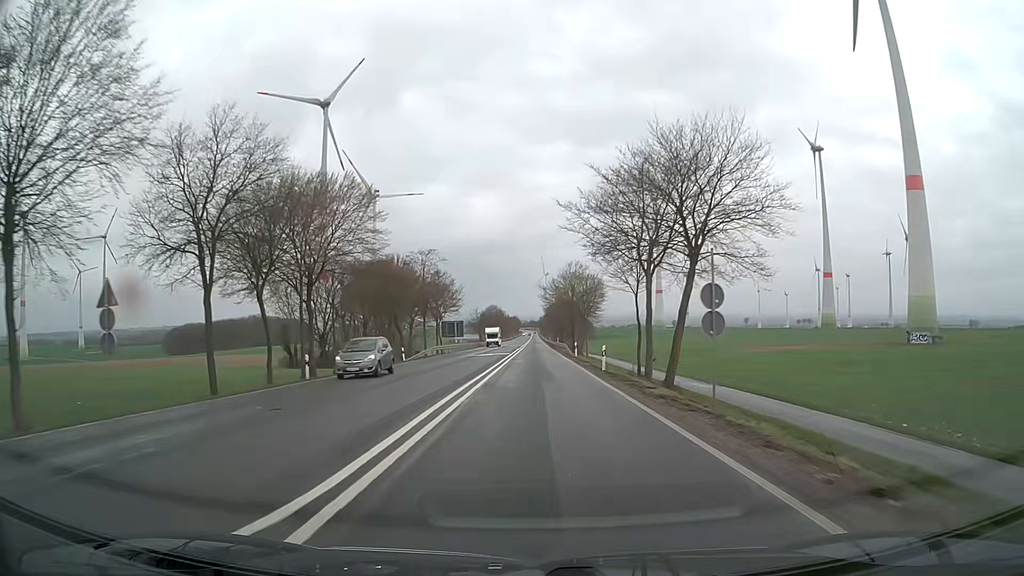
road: primary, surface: asphalt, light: Day
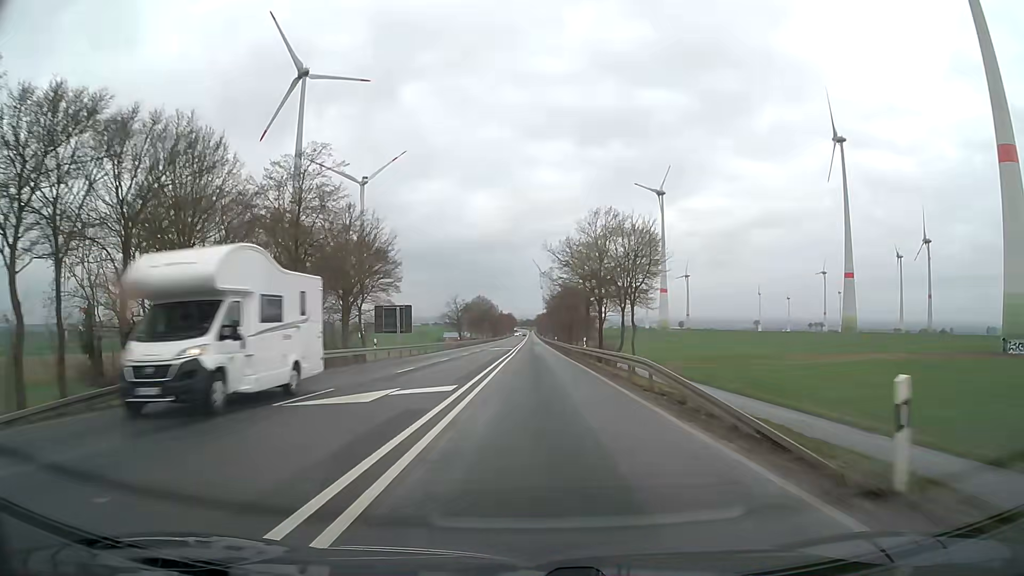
(0.0, +43.1) m; 0°
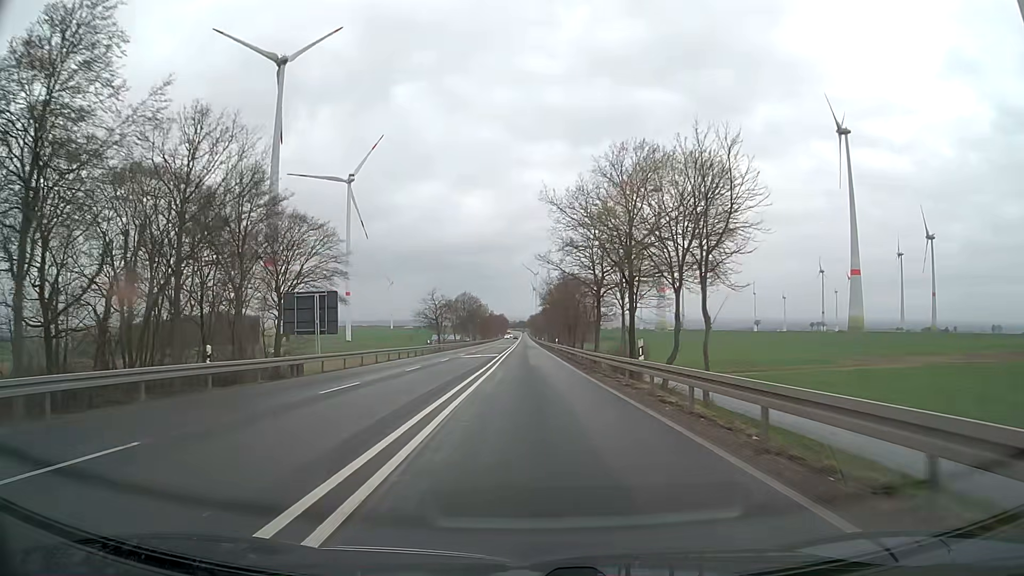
(+0.1, +21.5) m; +1°
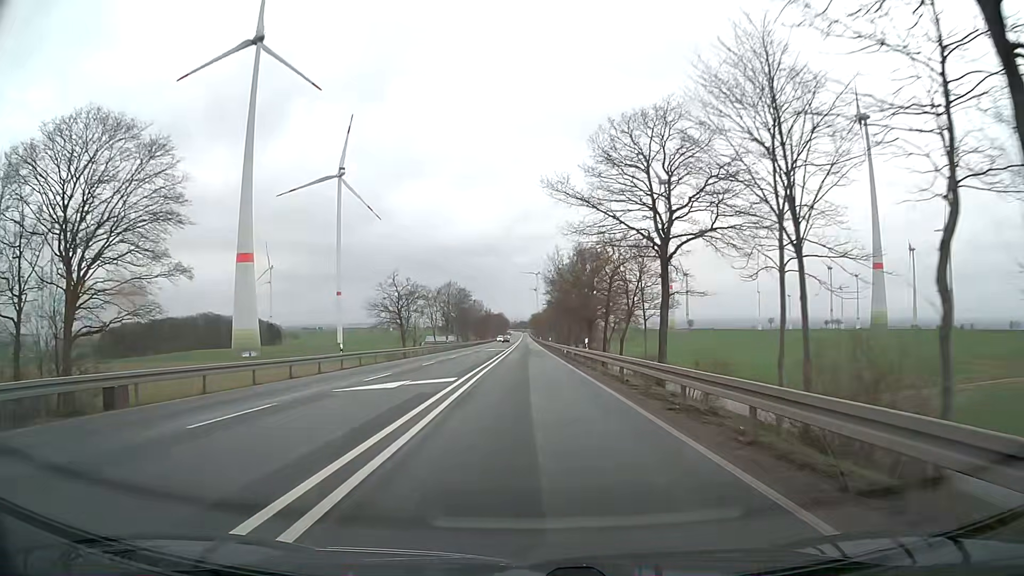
(-0.2, +32.2) m; 0°
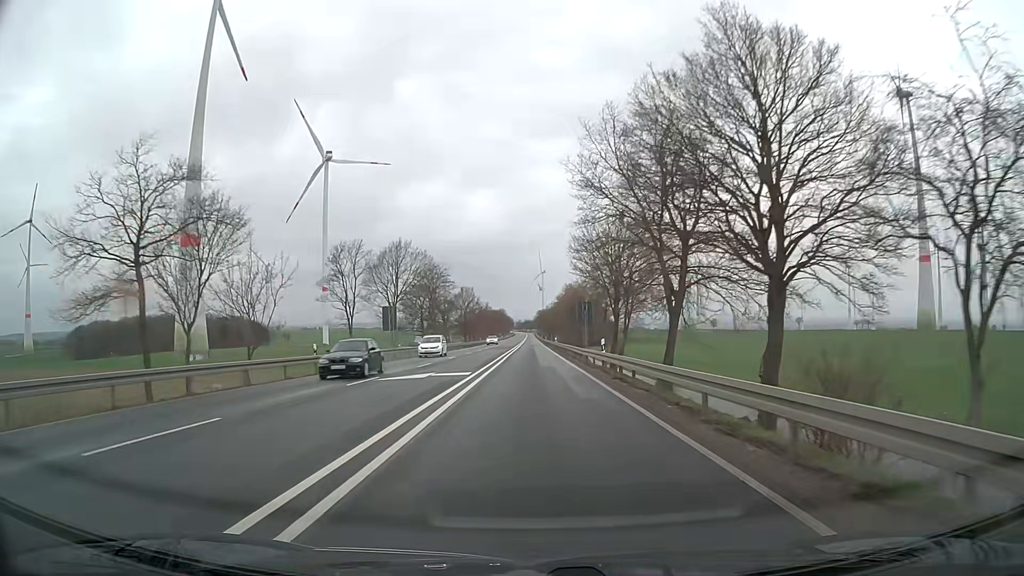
(-0.2, +53.7) m; 0°
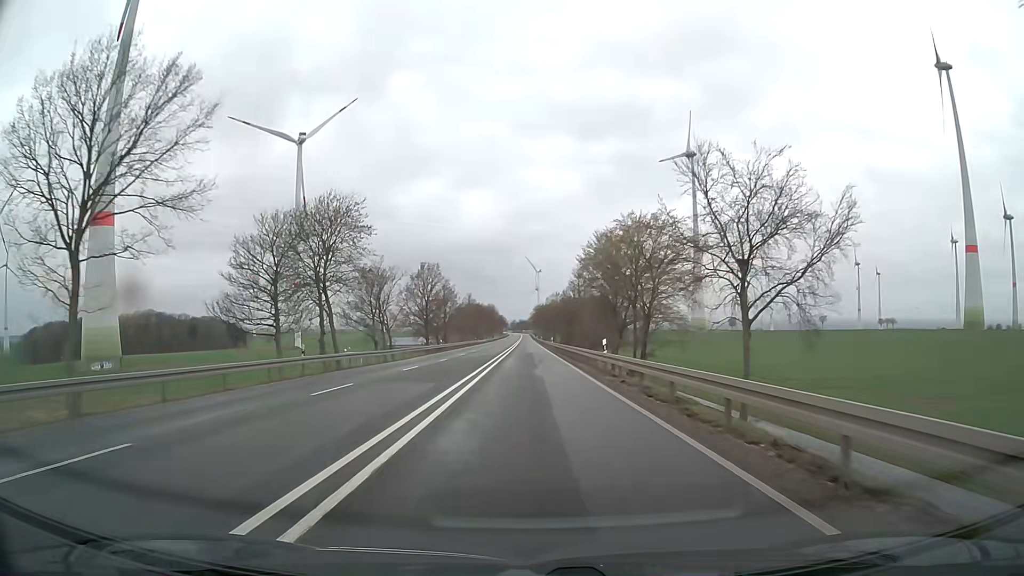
(+0.1, +53.7) m; +1°
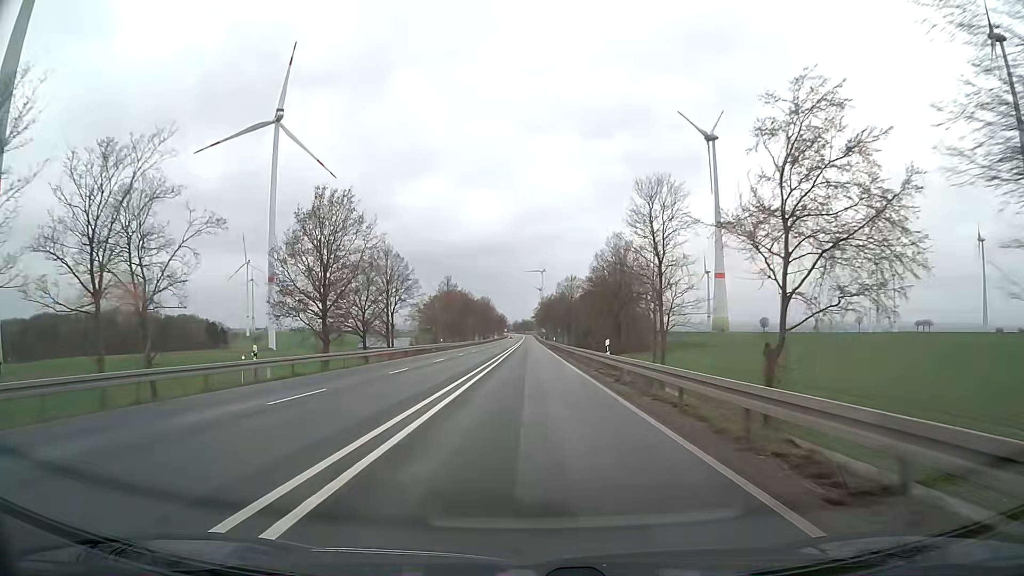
(-0.1, +53.6) m; 0°
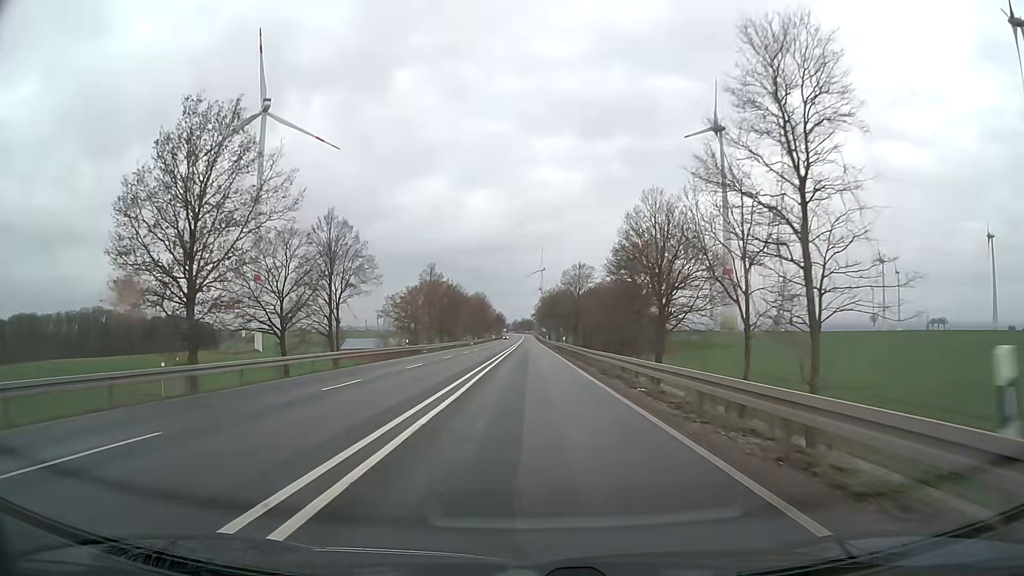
(-0.1, +21.5) m; 0°
(0, +10) (0, +20) (0, +30) (0, +40) (0, +50) (0, +60) (0, +70) (0, +80) (0, +90) (0, +100) m
